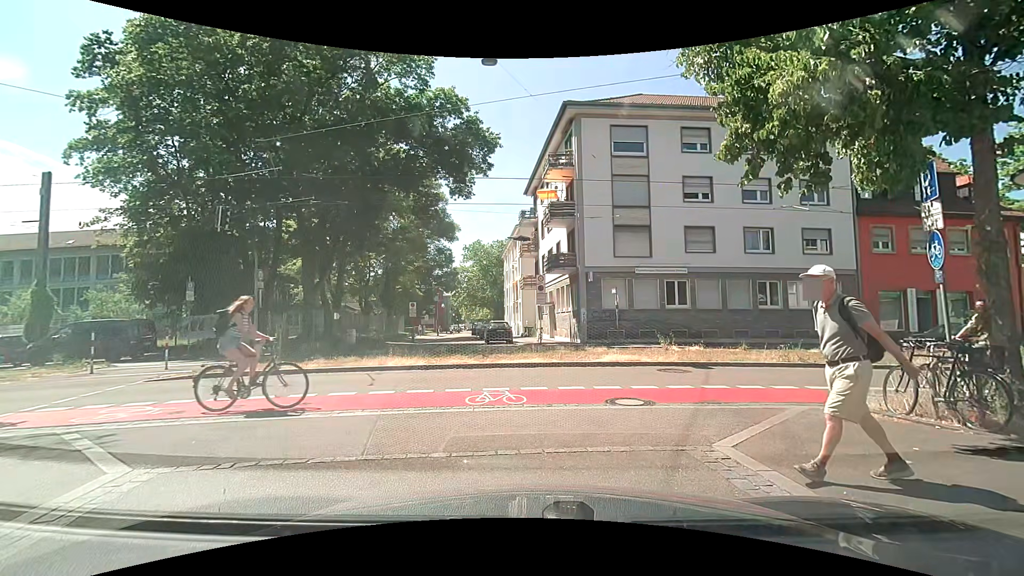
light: Day
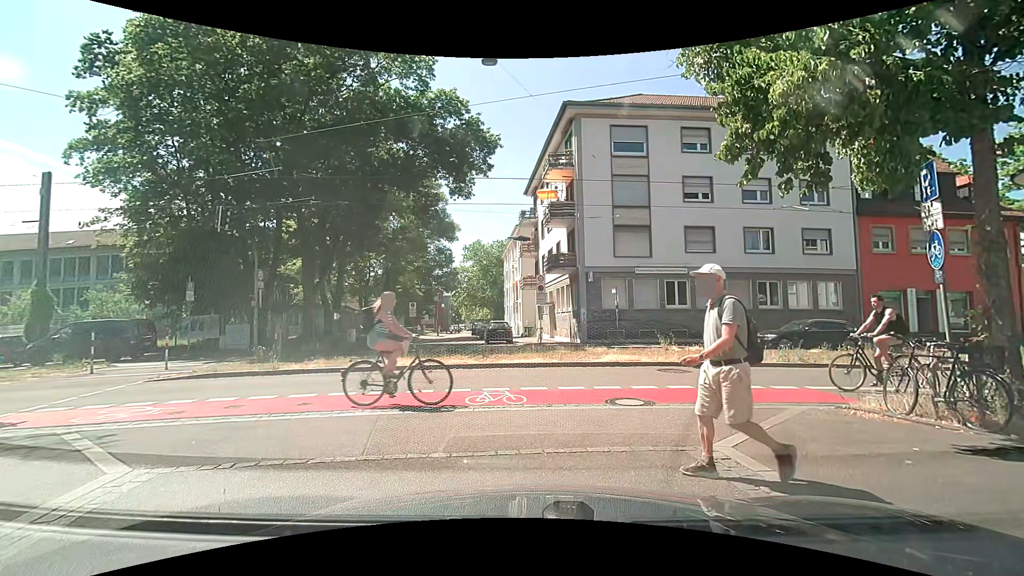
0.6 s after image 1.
(0.0, 0.0) m; 0°
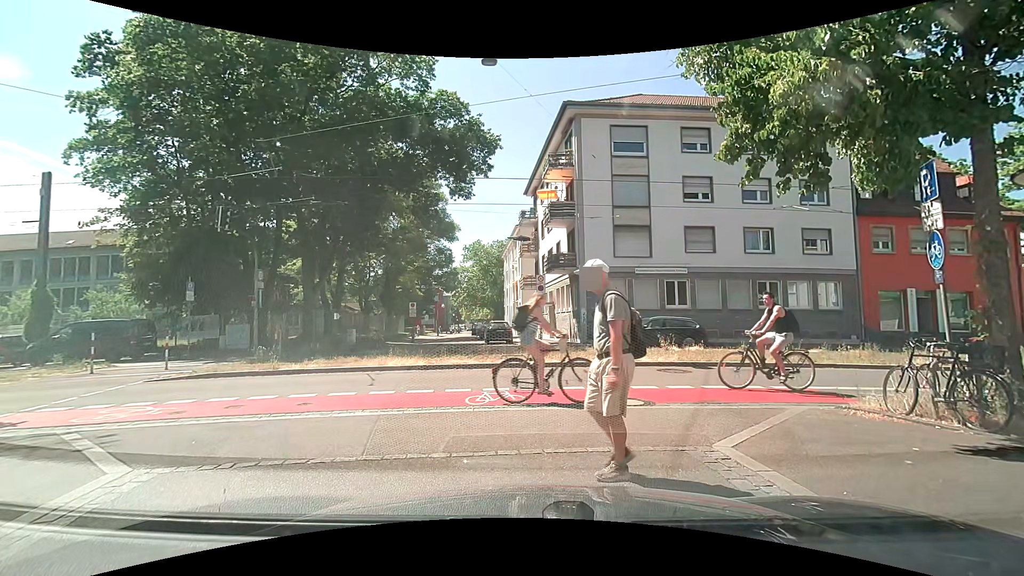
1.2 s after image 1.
(0.0, 0.0) m; 0°
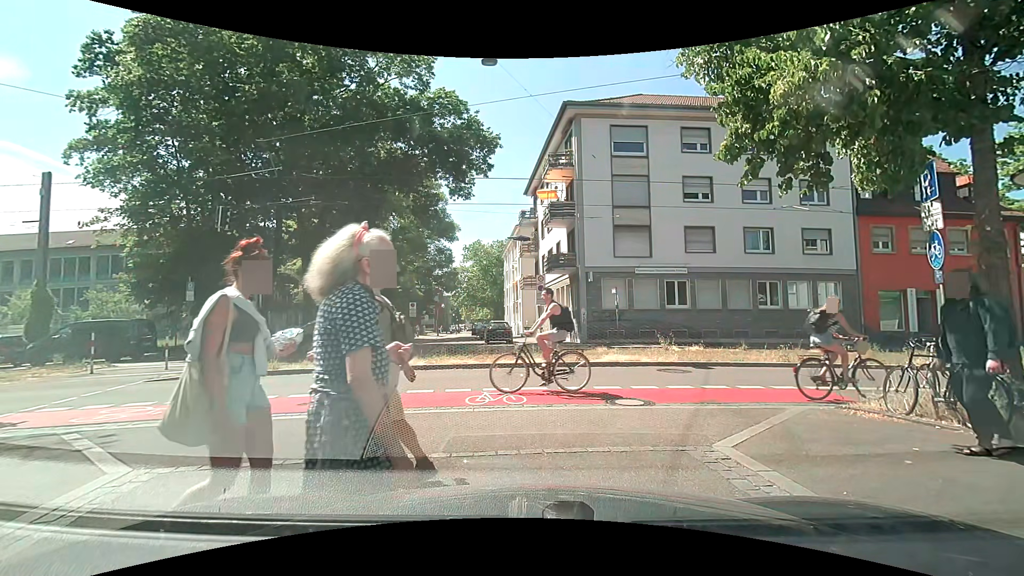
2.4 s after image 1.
(0.0, 0.0) m; 0°
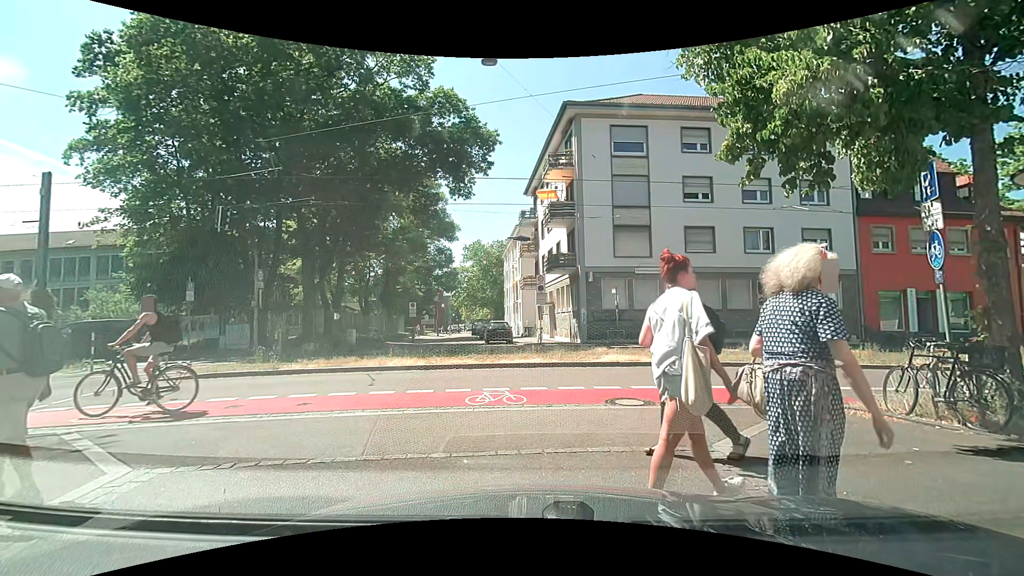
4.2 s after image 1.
(0.0, 0.0) m; 0°
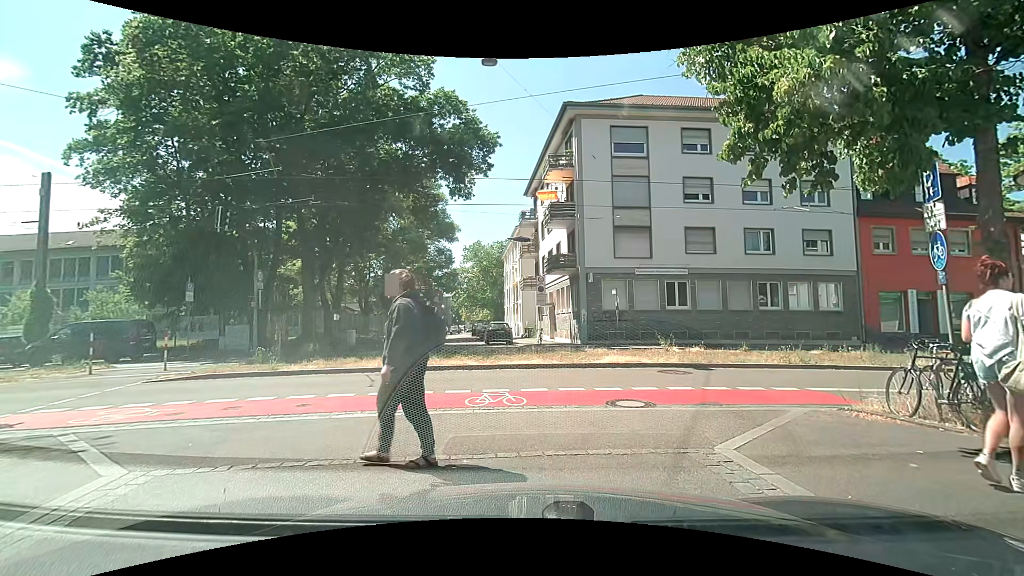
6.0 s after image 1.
(0.0, 0.0) m; 0°
